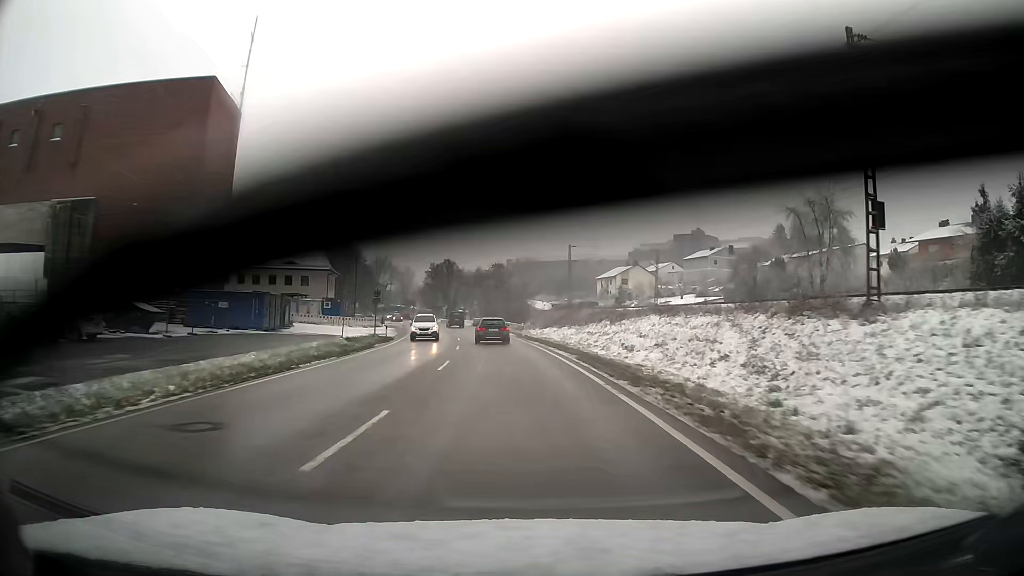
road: primary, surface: asphalt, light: Day
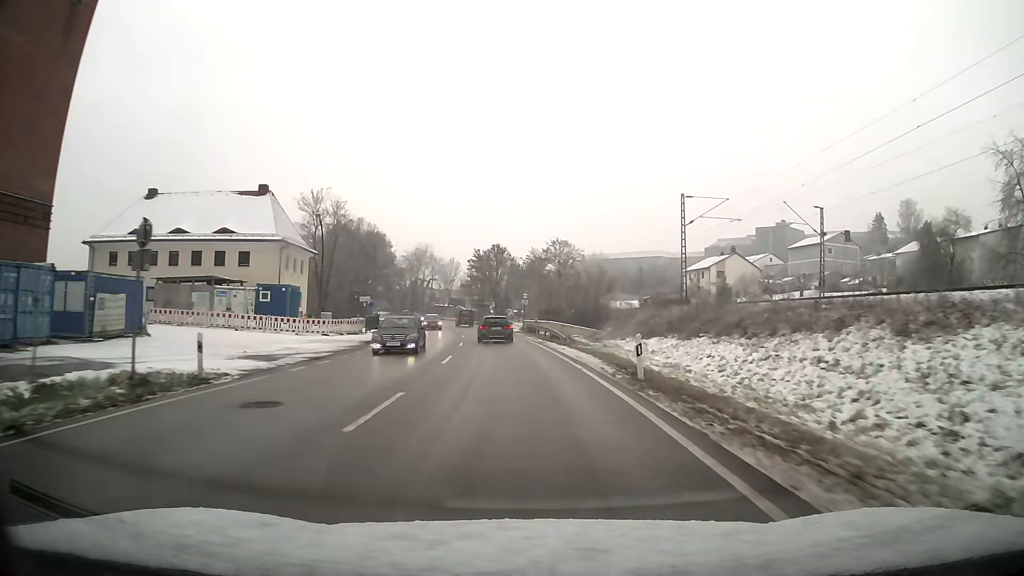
(-2.0, +34.2) m; -6°
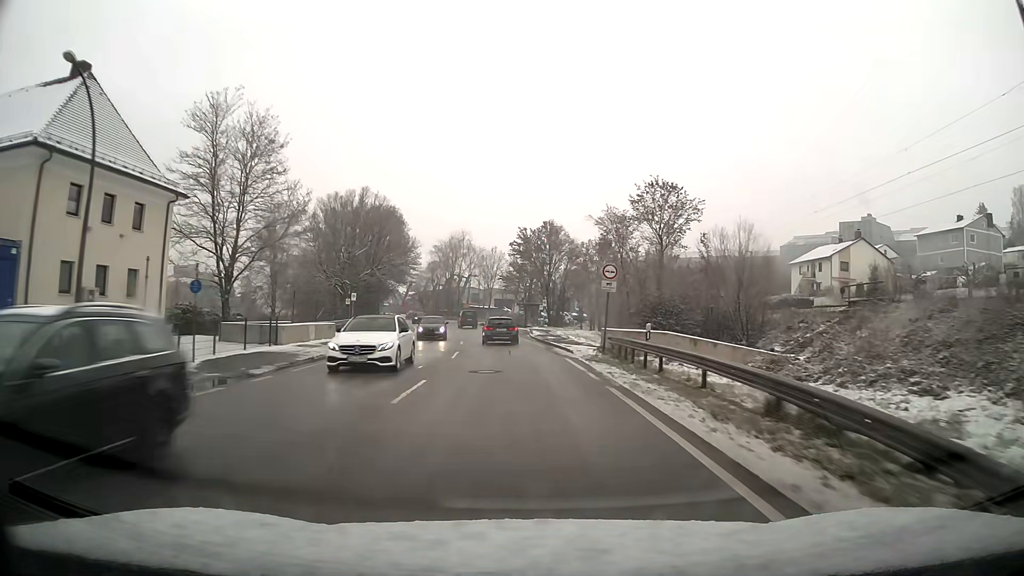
(-1.4, +33.4) m; -5°
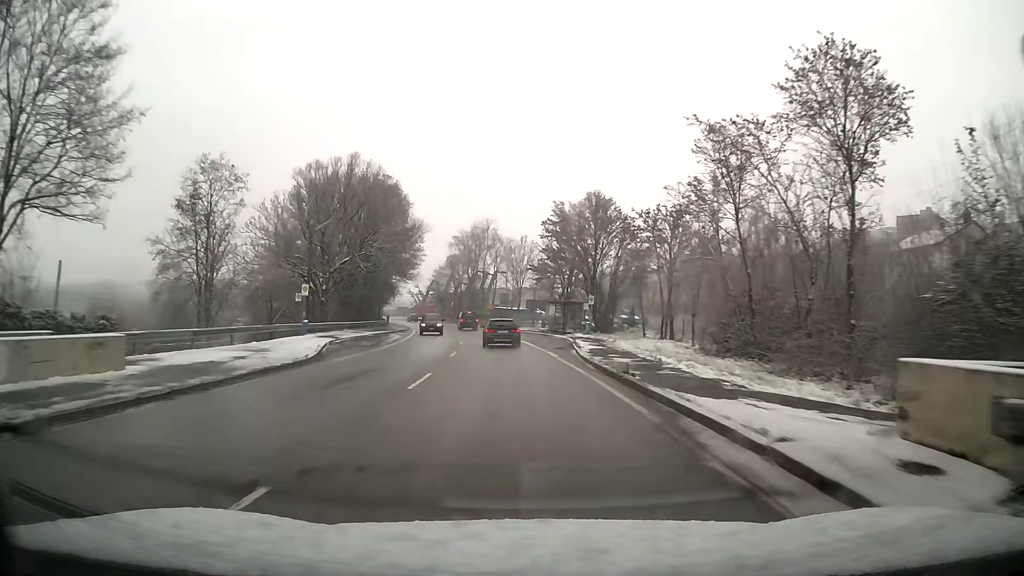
(-0.5, +21.7) m; -3°
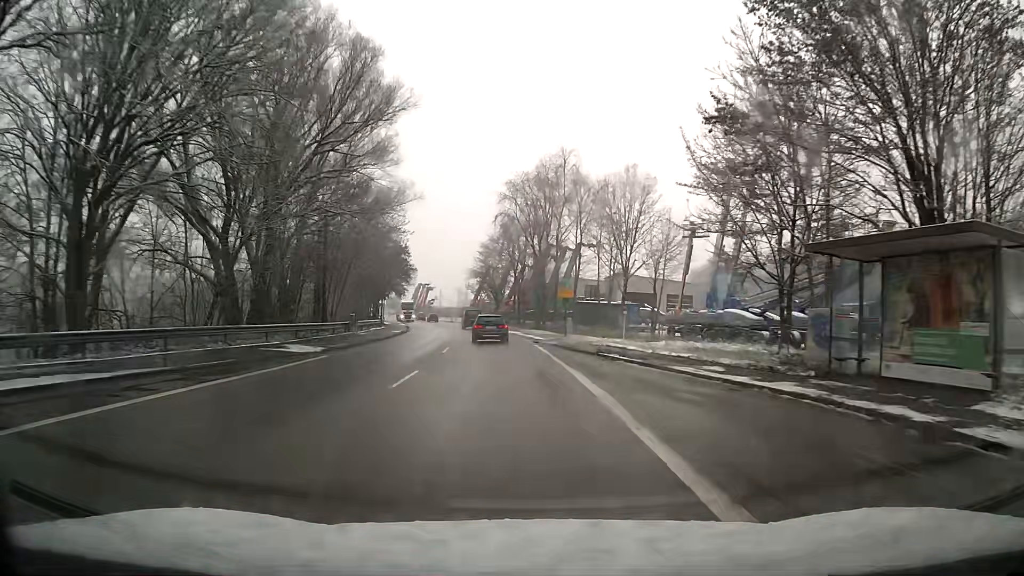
(-2.8, +48.6) m; -7°
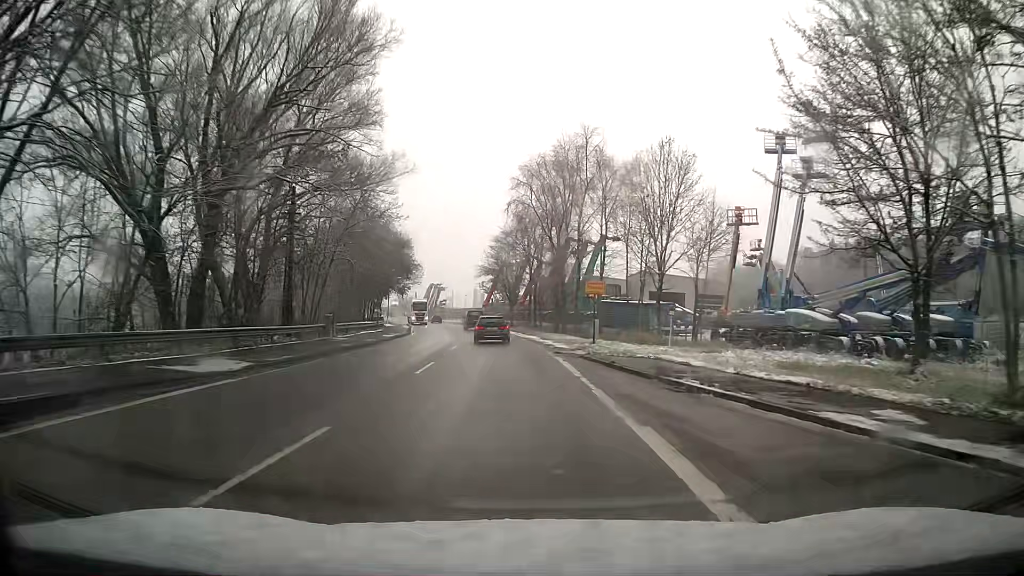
(-0.1, +8.4) m; -1°
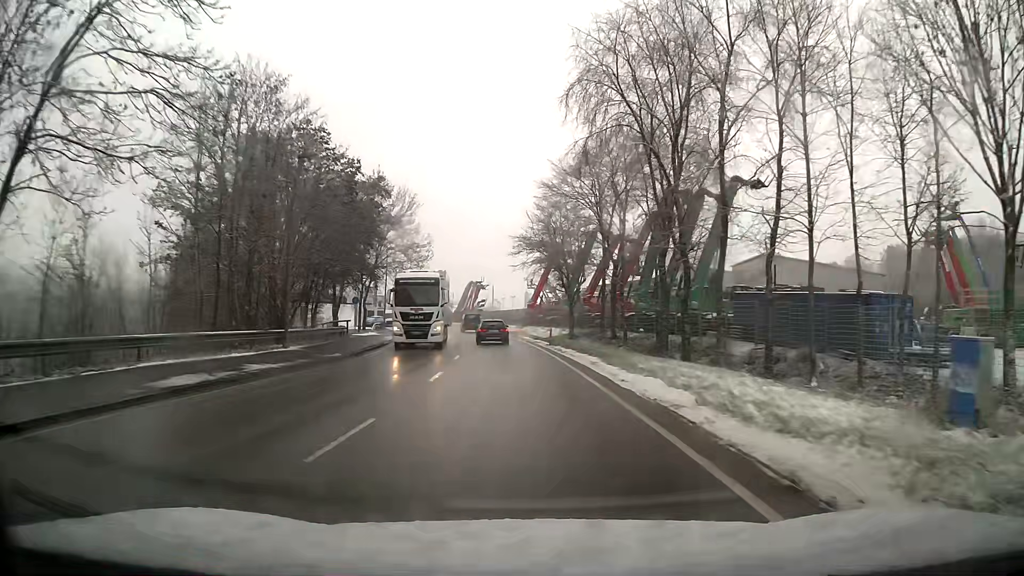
(-1.4, +32.1) m; -4°
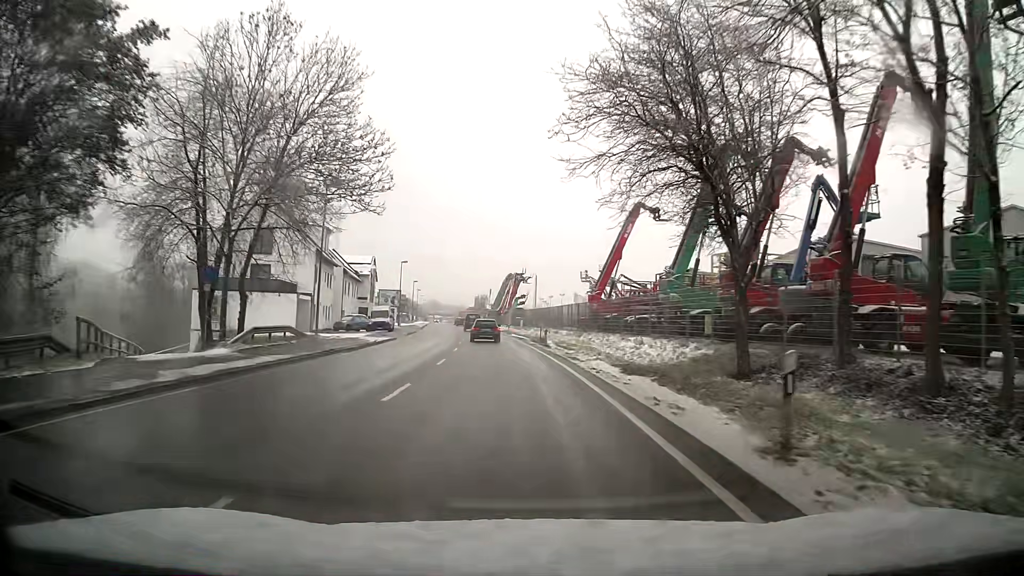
(-1.1, +31.7) m; -4°
(0, +10) (-1, +20) (-1, +30) (-2, +40) (-3, +50) (-4, +60) (-5, +70) (-7, +80) (-8, +90) (-9, +100) m
